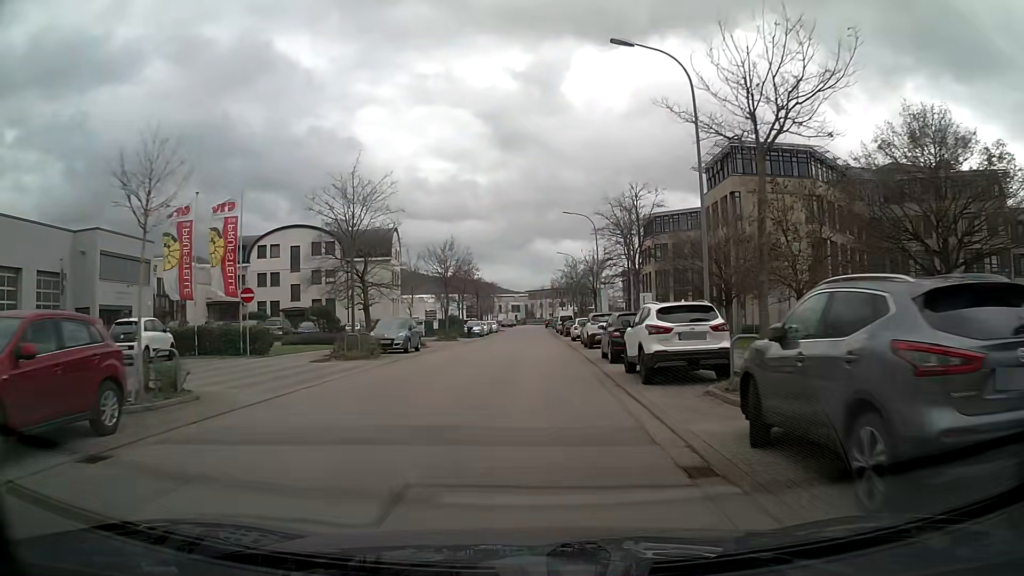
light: Day
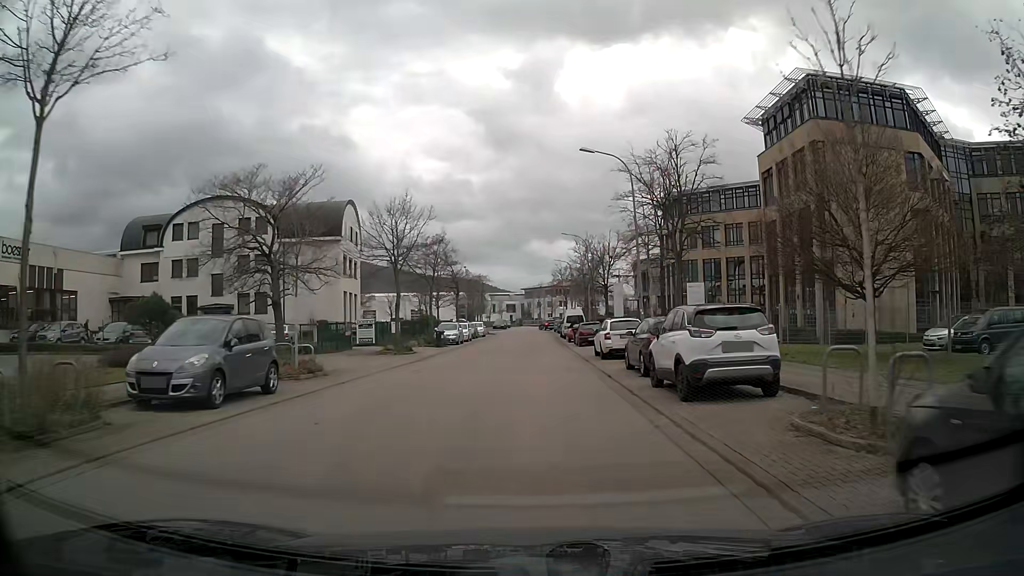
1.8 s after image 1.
(0.0, +18.5) m; 0°
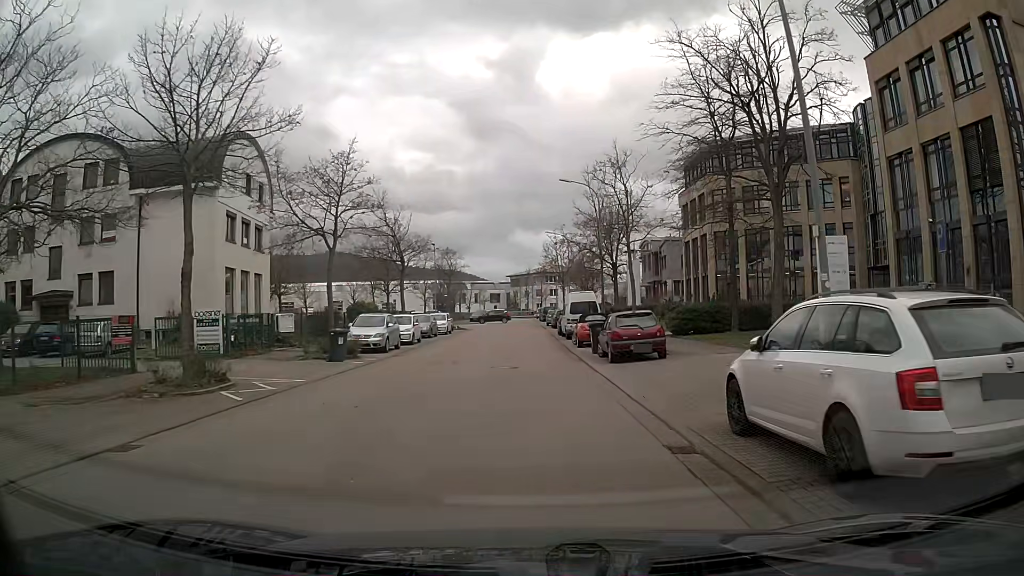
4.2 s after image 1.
(+0.2, +19.9) m; +1°
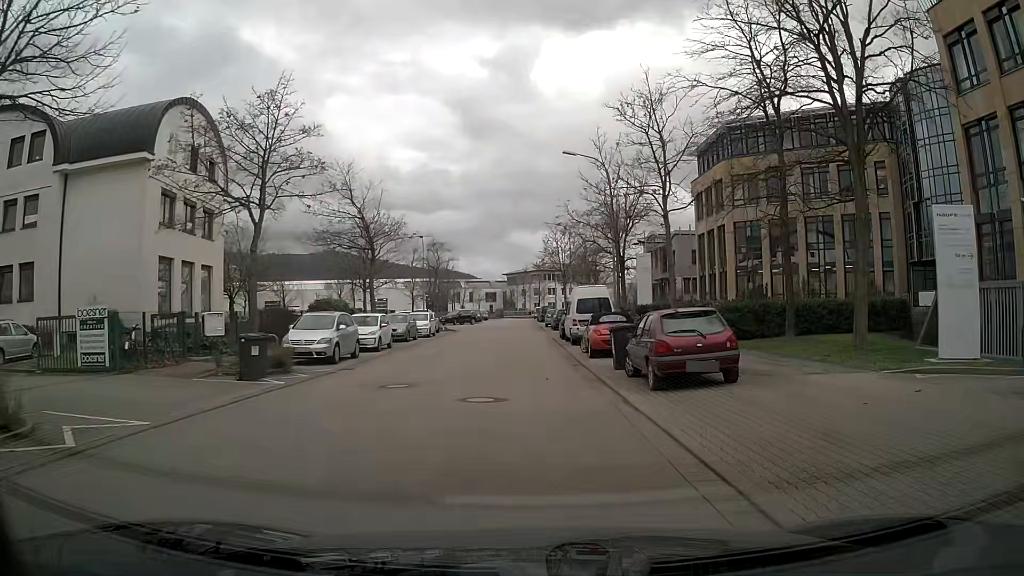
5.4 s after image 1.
(0.0, +6.6) m; 0°
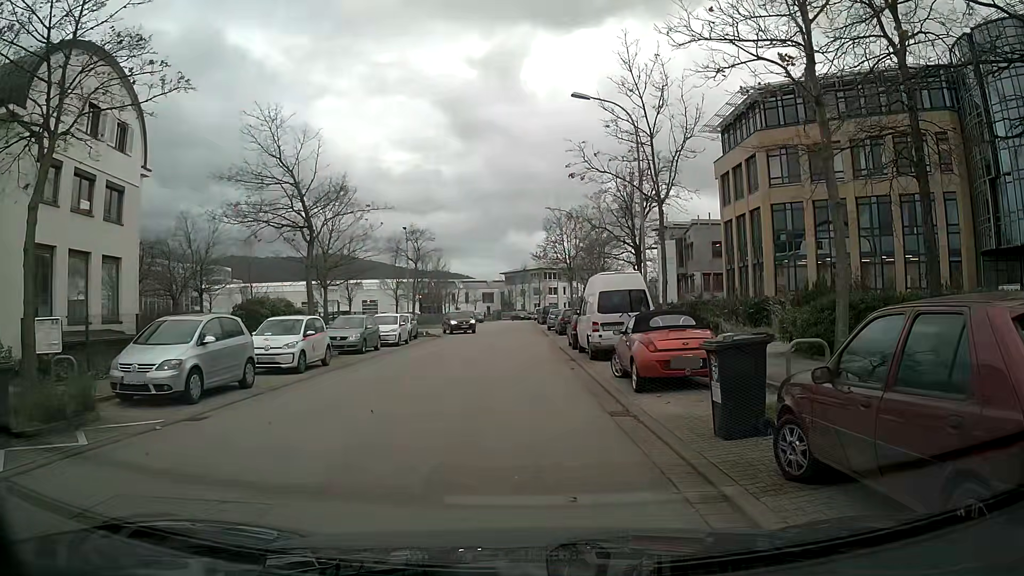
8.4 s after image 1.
(0.0, +8.7) m; -1°
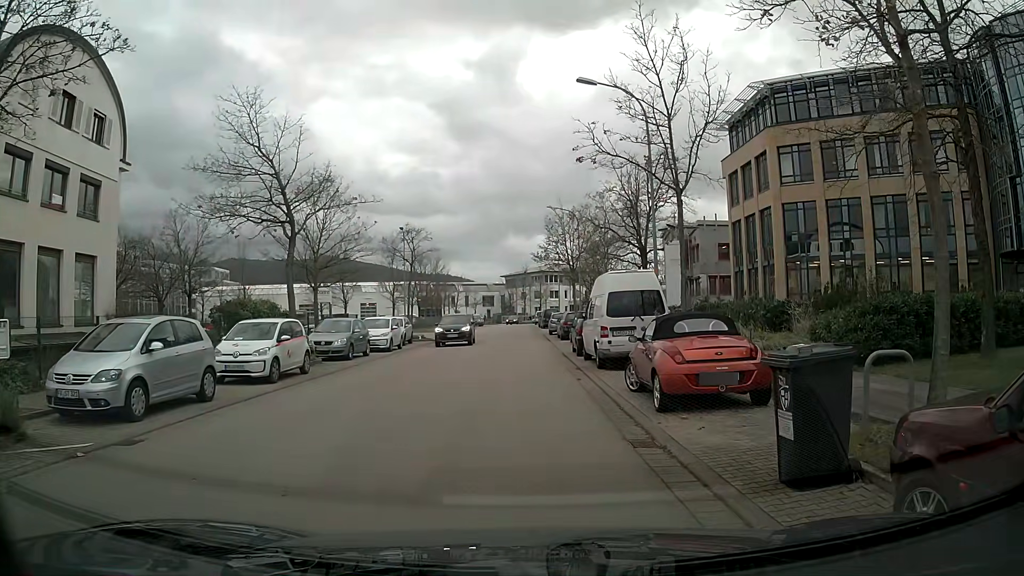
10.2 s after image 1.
(0.0, +1.9) m; 0°
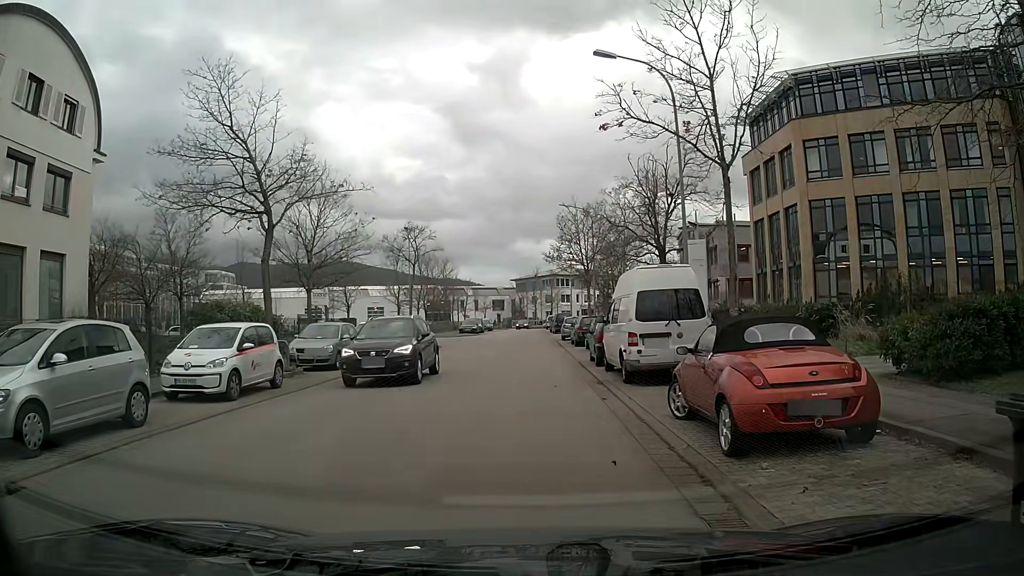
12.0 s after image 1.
(0.0, +3.0) m; -1°
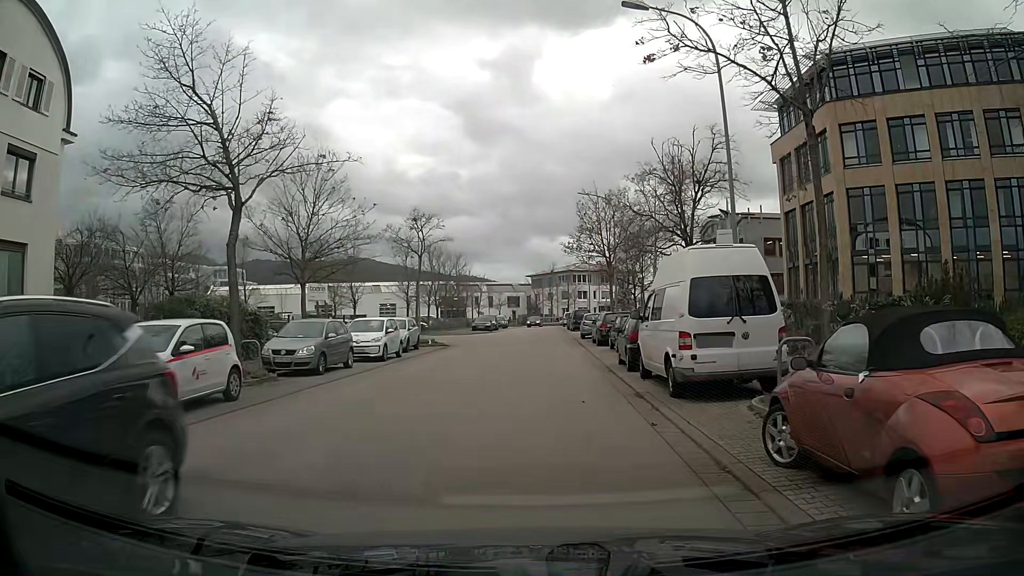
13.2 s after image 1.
(-0.1, +3.4) m; -2°
(0, +10) (+1, +20) (+2, +30) (+2, +40) (+2, +50) (-5, +52) (-5, +42) (-3, +33) (-3, +23) (-4, +13) m
